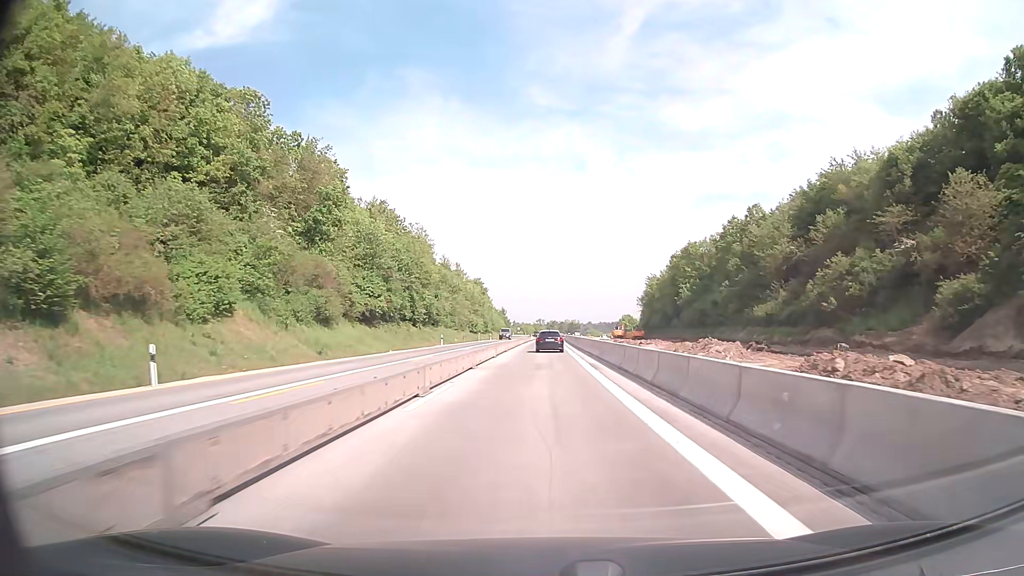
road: motorway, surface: concrete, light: Day
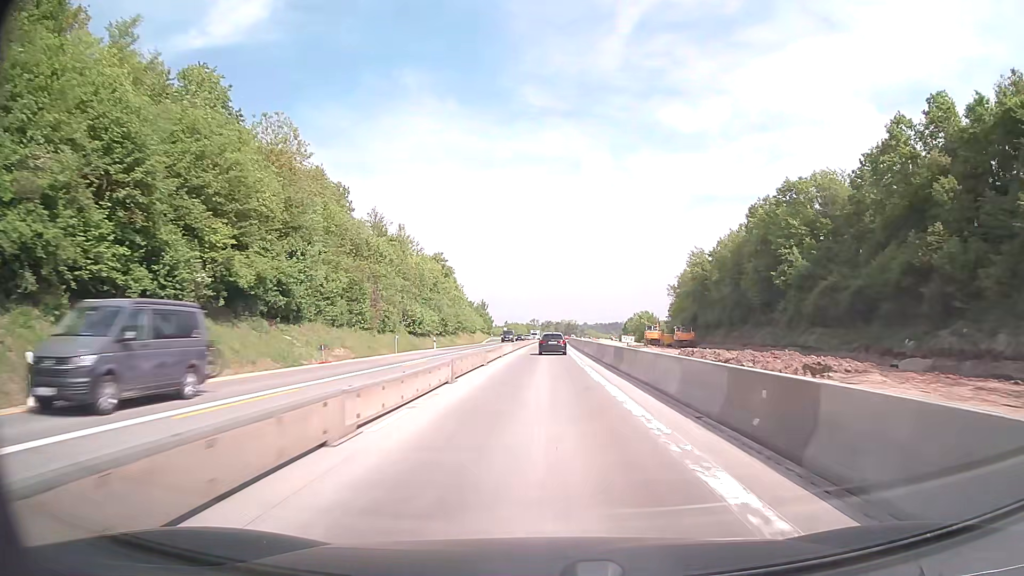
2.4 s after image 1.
(+0.1, +55.8) m; 0°
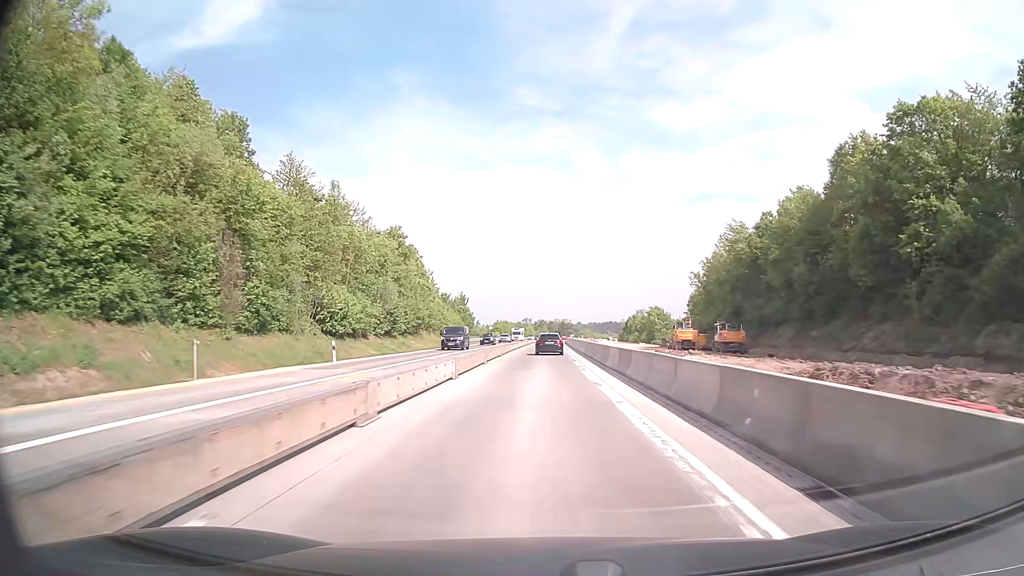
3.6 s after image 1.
(+0.2, +28.2) m; +1°
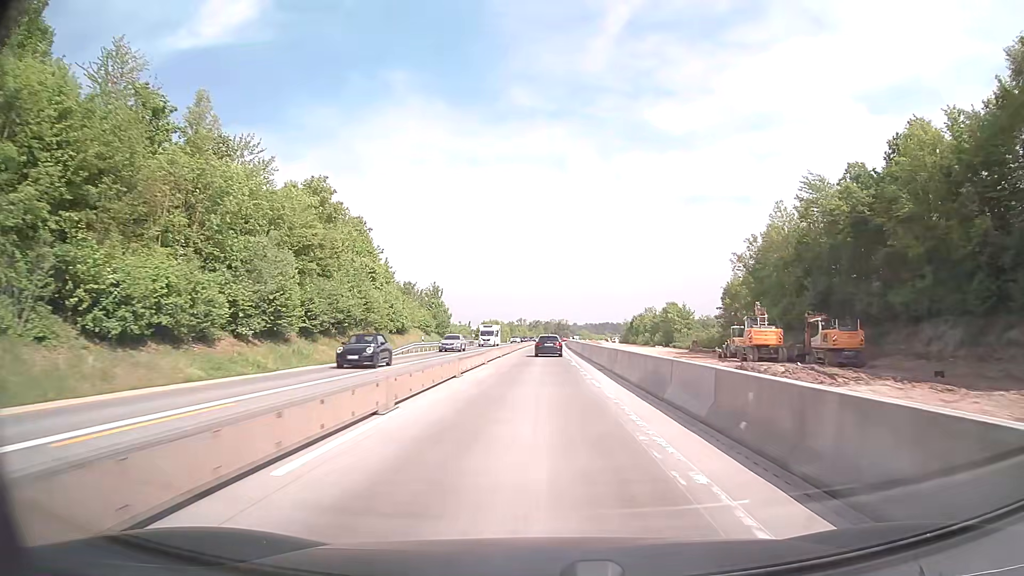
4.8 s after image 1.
(+0.1, +28.3) m; 0°
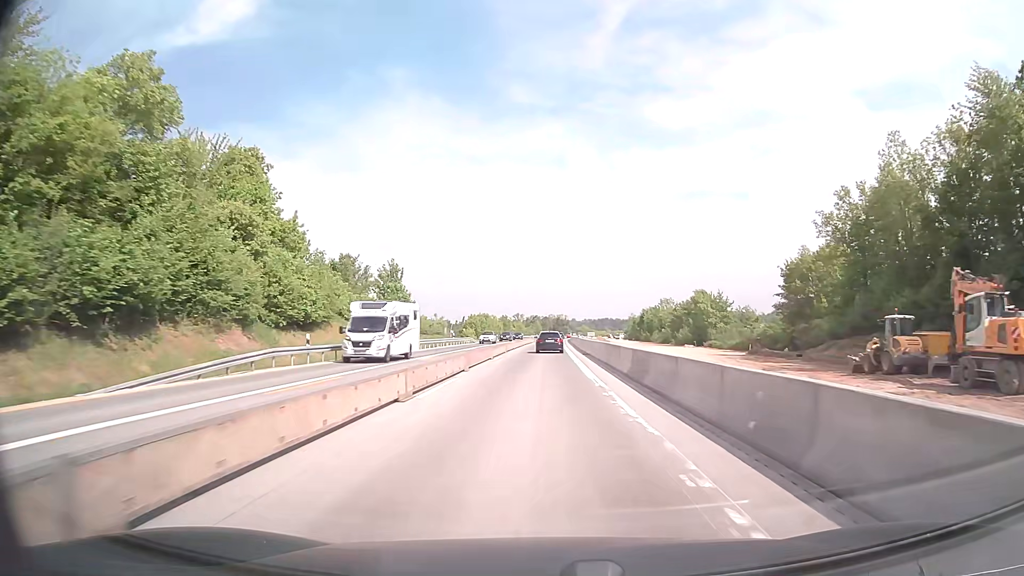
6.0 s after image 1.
(0.0, +28.5) m; 0°
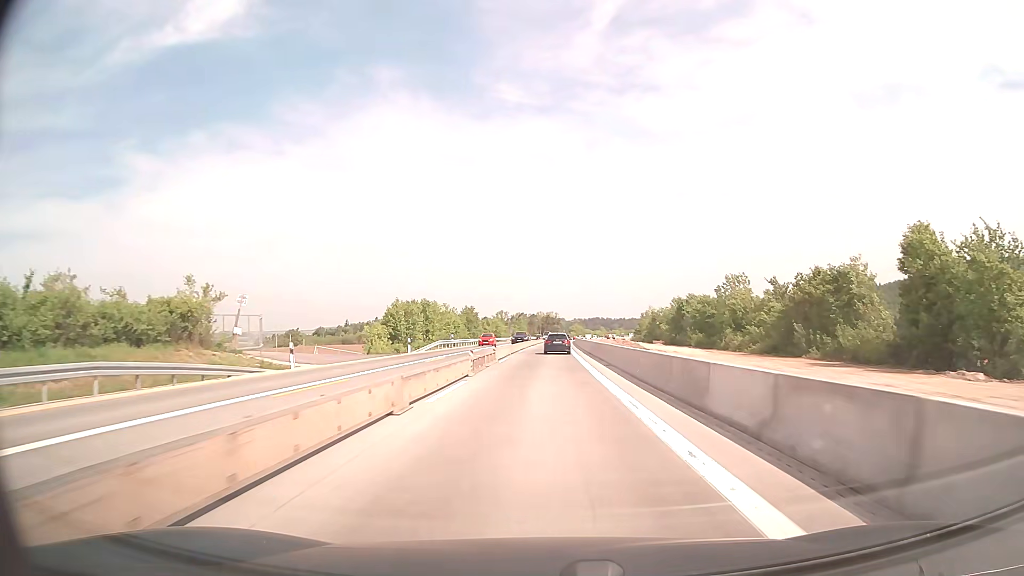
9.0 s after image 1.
(+0.5, +71.9) m; +1°
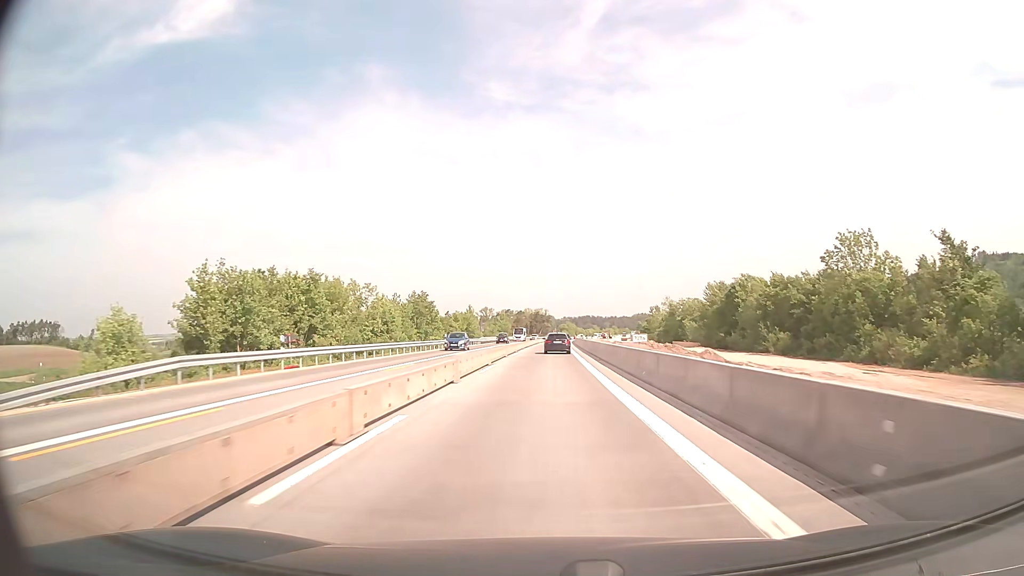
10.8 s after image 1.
(+0.4, +43.8) m; +1°
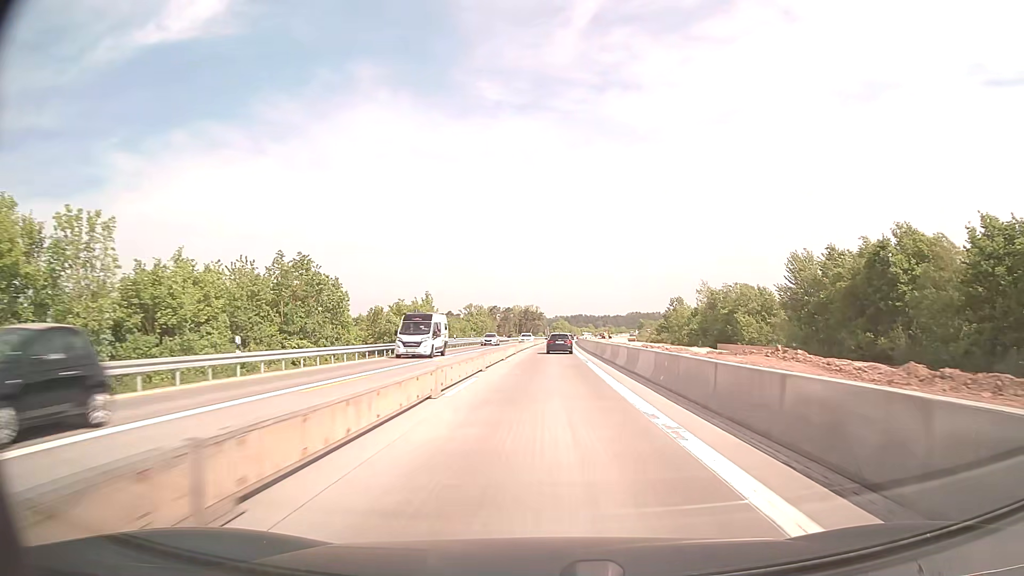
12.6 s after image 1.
(+0.3, +44.3) m; +1°
(0, +10) (0, +20) (0, +30) (0, +40) (+1, +50) (+1, +60) (+1, +70) (+1, +80) (+2, +90) (+2, +100) m
